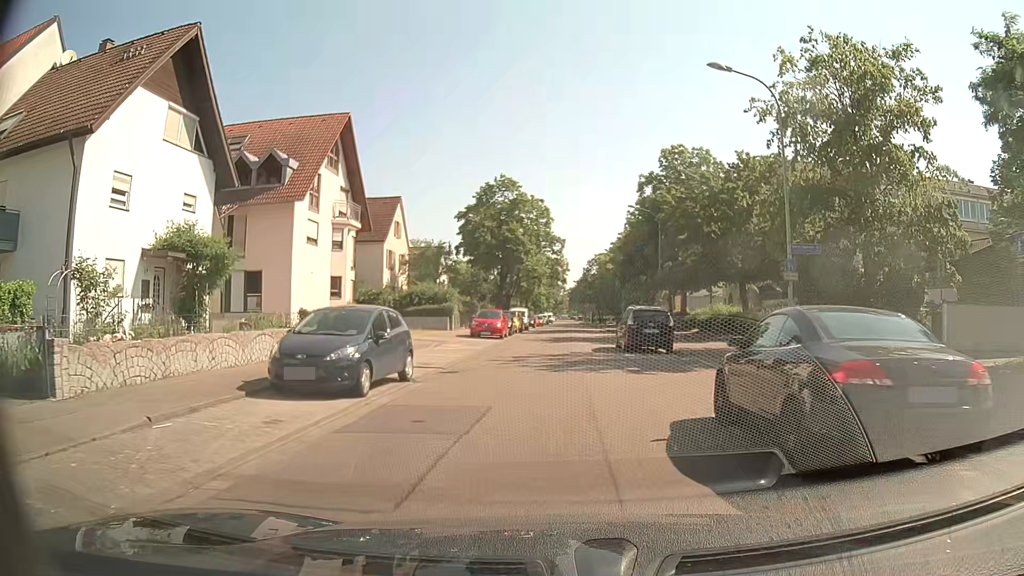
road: residential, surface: asphalt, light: Day
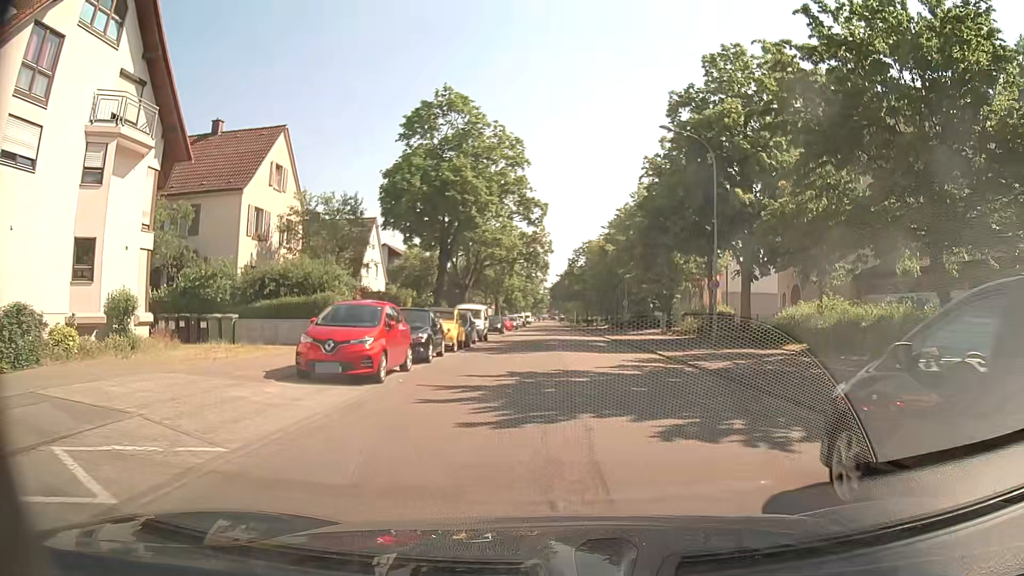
(+0.3, +22.1) m; +2°
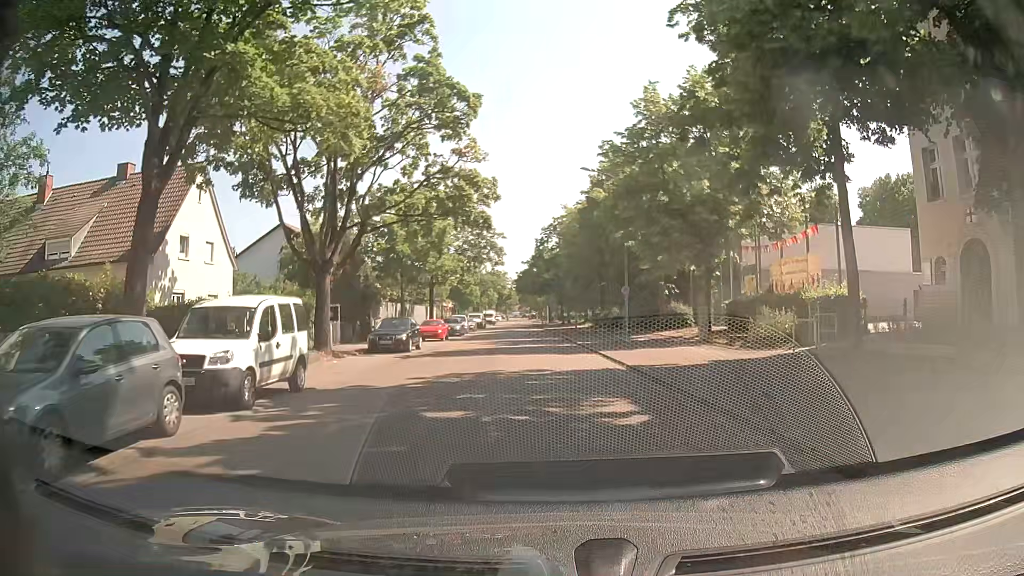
(+1.0, +22.8) m; +2°
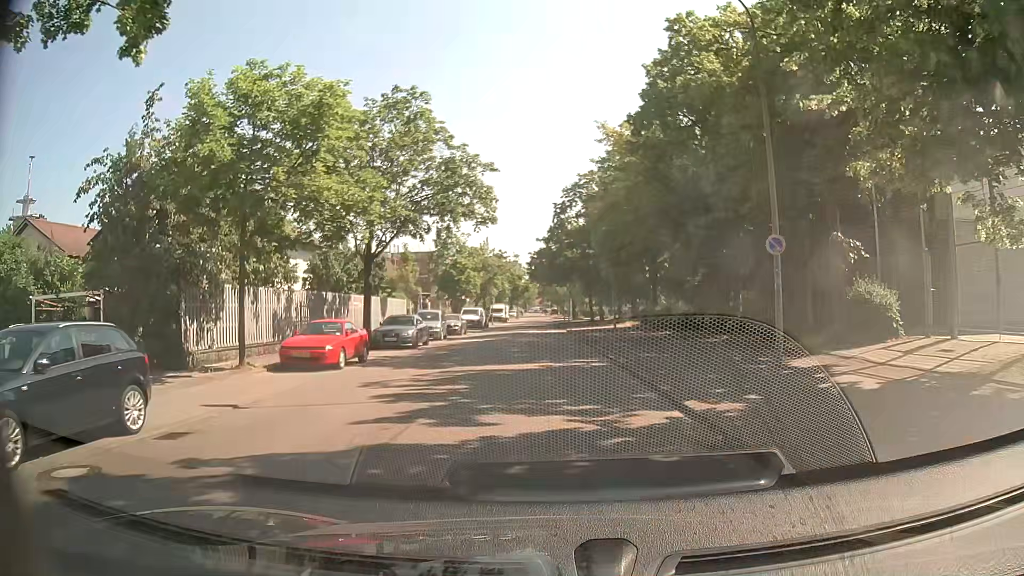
(0.0, +22.3) m; -1°
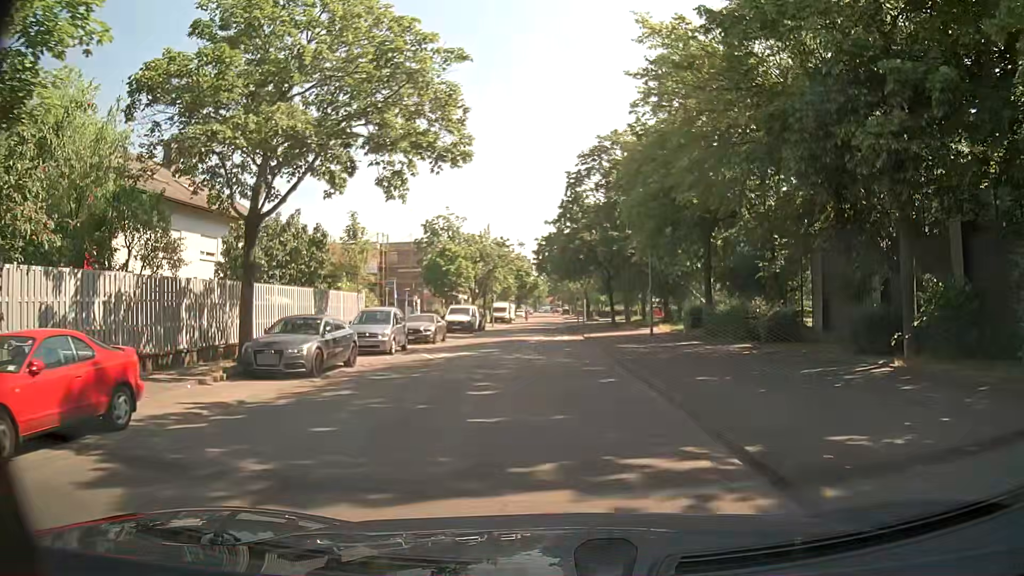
(-0.1, +12.6) m; -1°
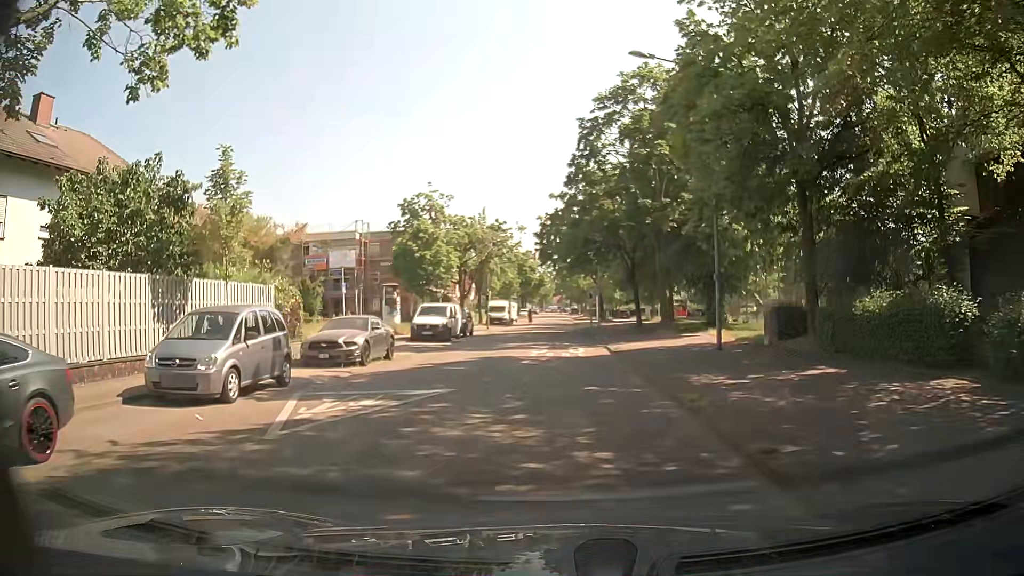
(-0.1, +12.2) m; 0°
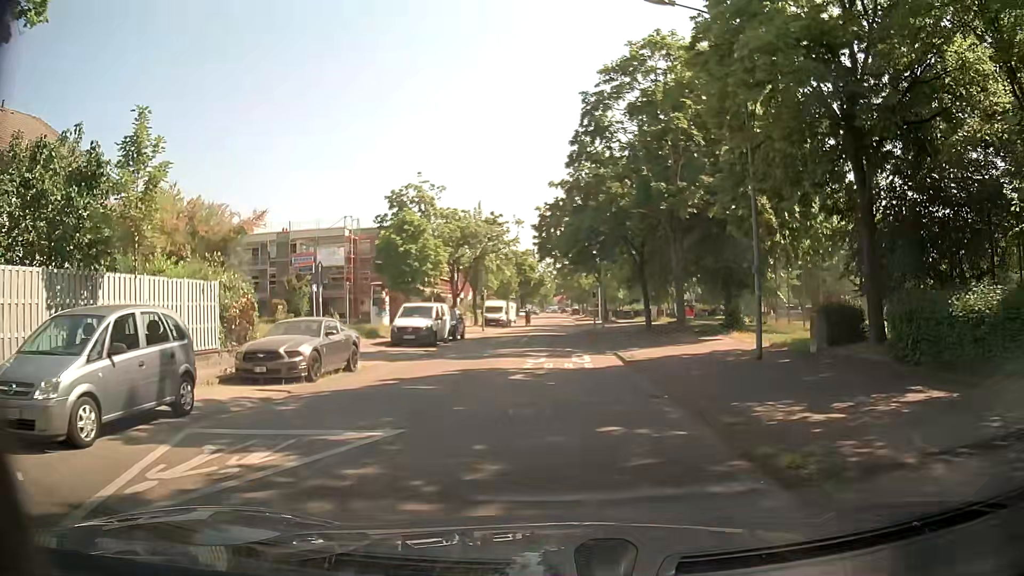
(0.0, +4.0) m; +1°
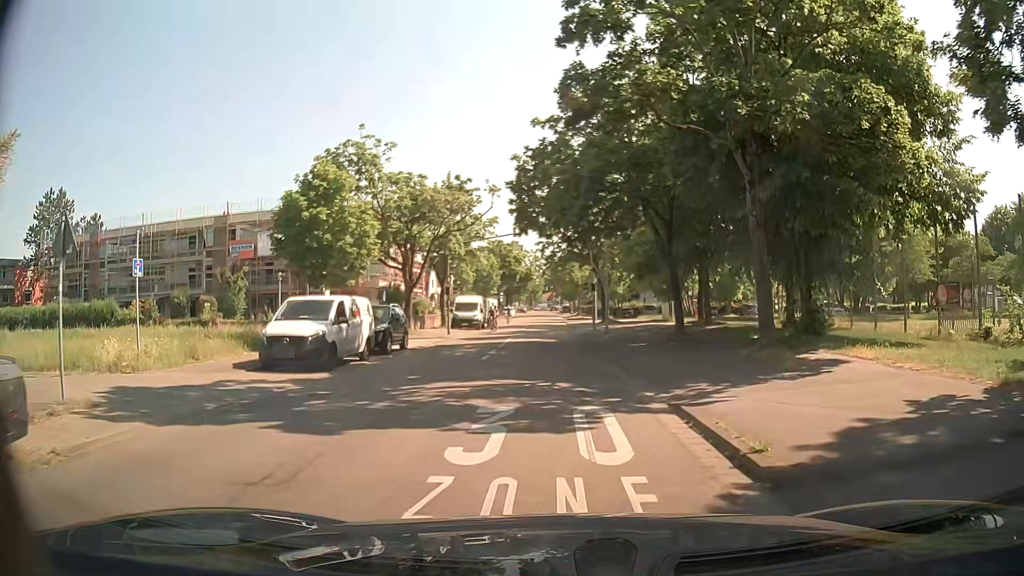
(-0.1, +12.2) m; 0°
